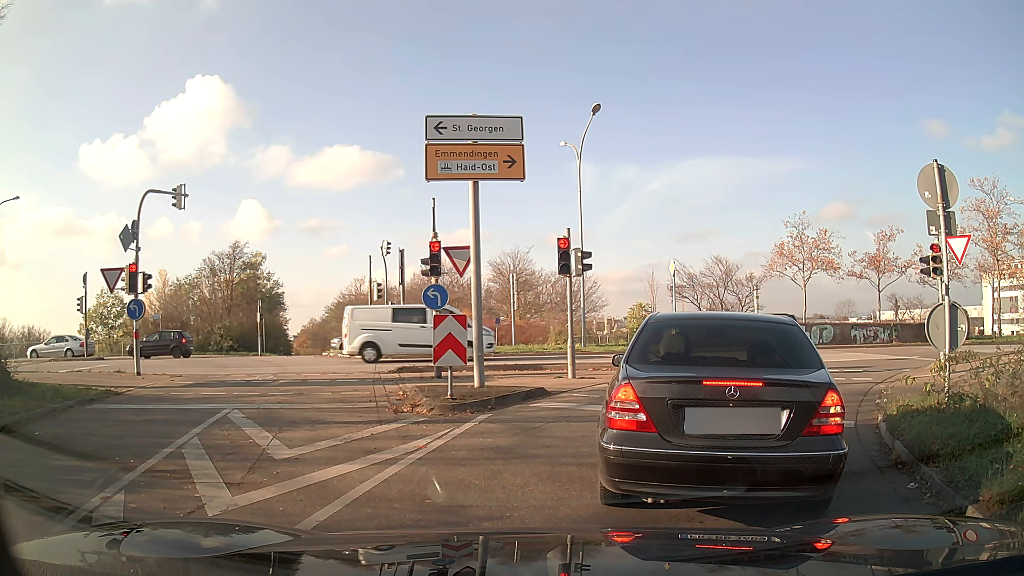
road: primary_link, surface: asphalt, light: Day
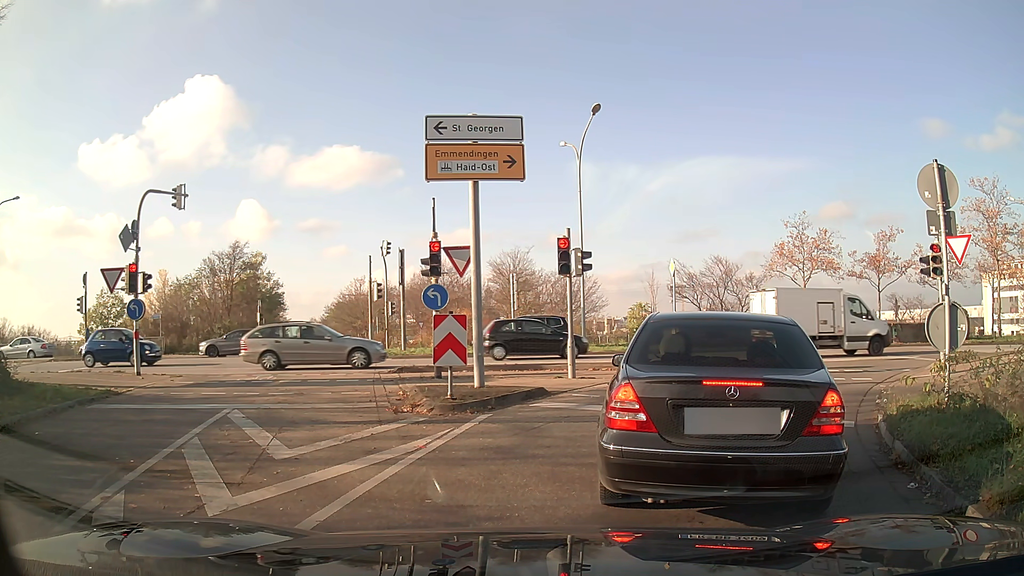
(0.0, 0.0) m; 0°
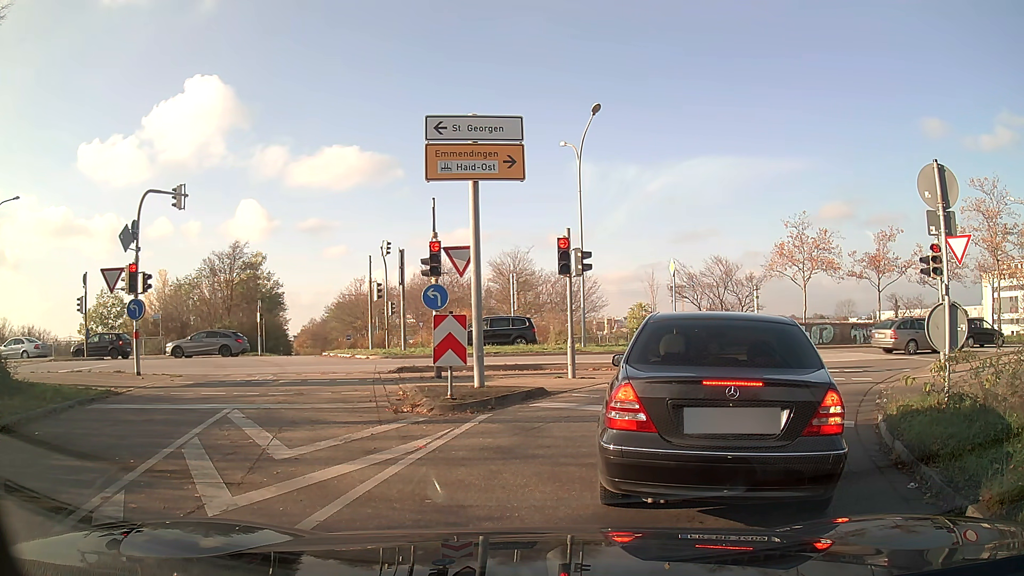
(0.0, 0.0) m; 0°
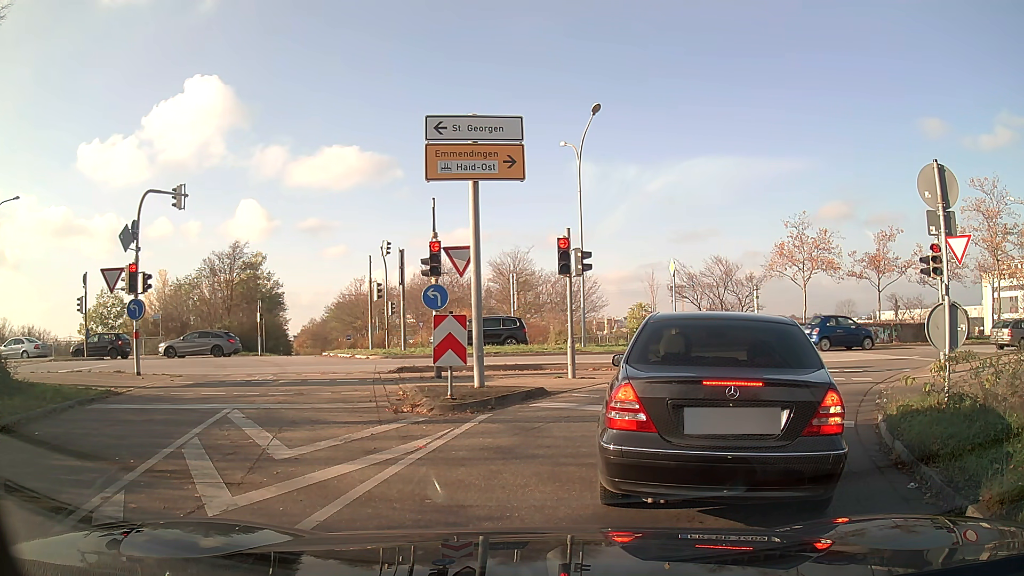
(0.0, 0.0) m; 0°
